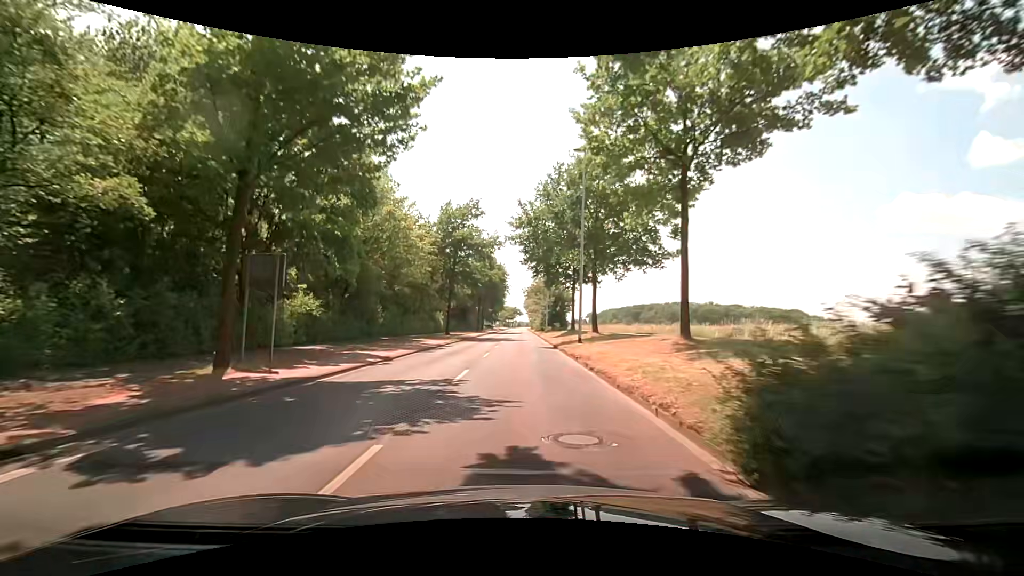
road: unclassified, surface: asphalt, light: Day
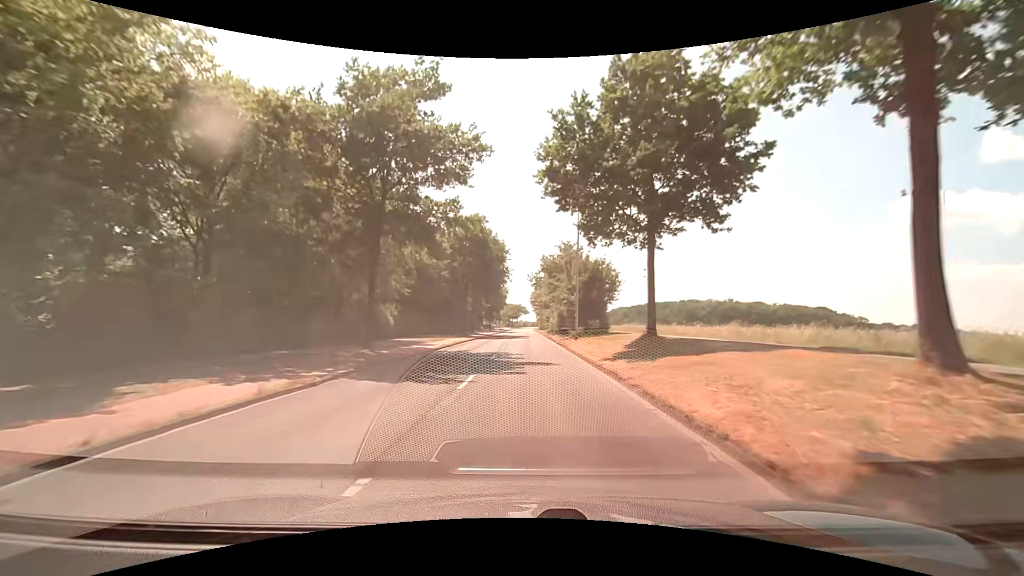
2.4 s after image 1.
(-0.3, +28.4) m; -1°
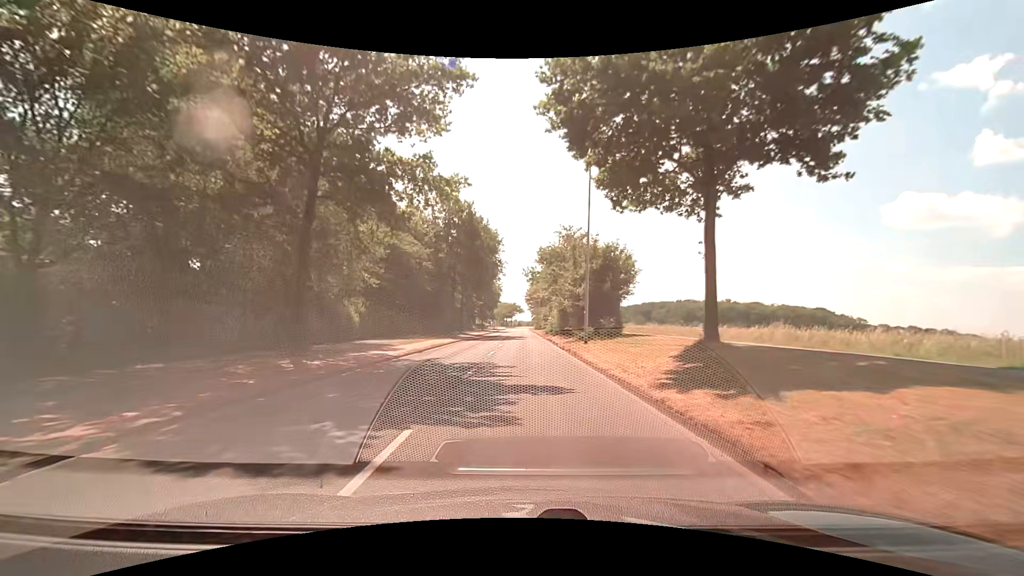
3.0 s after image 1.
(0.0, +7.2) m; 0°
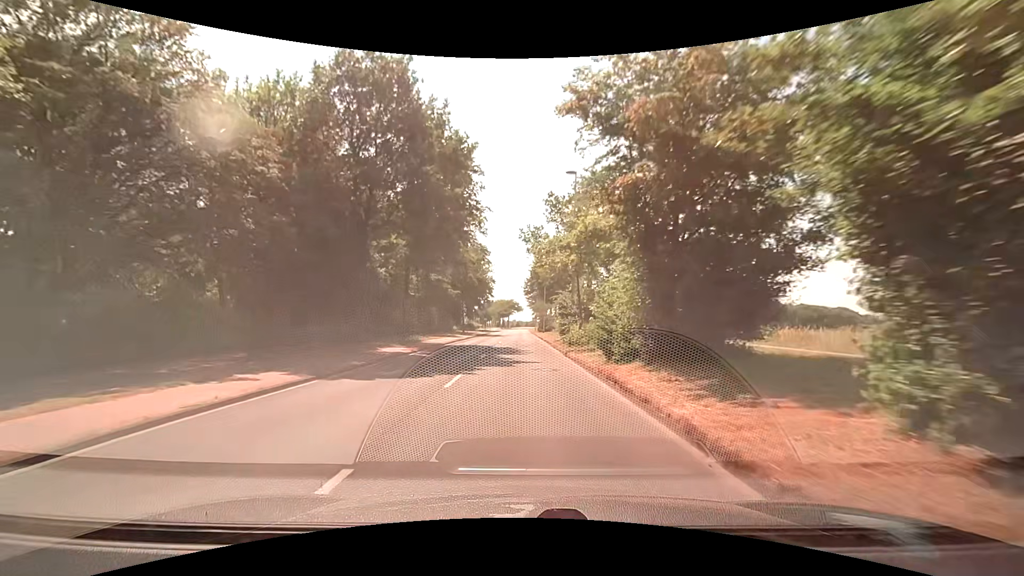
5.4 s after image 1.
(+0.3, +28.8) m; 0°
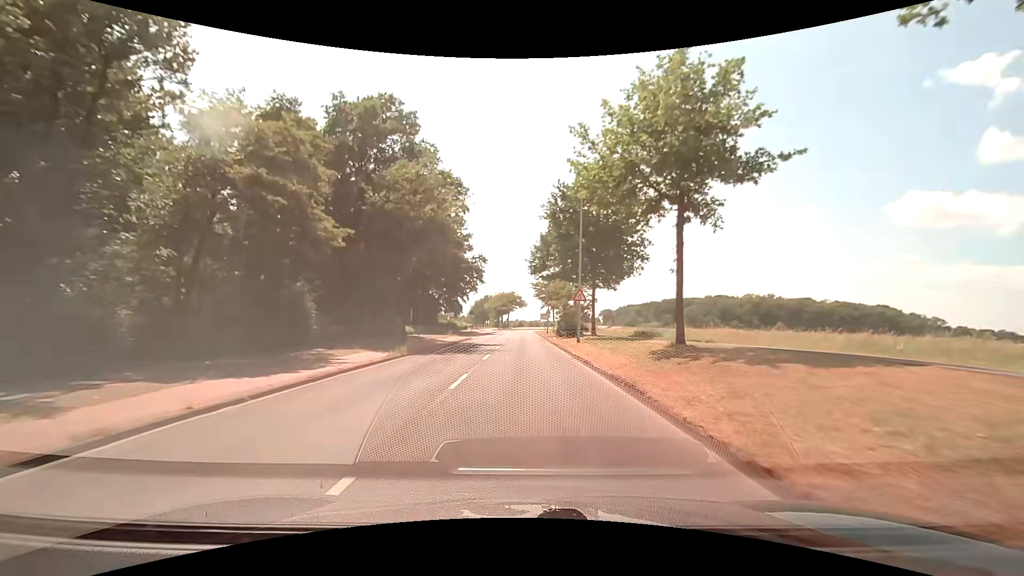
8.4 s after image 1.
(+0.2, +36.4) m; +1°
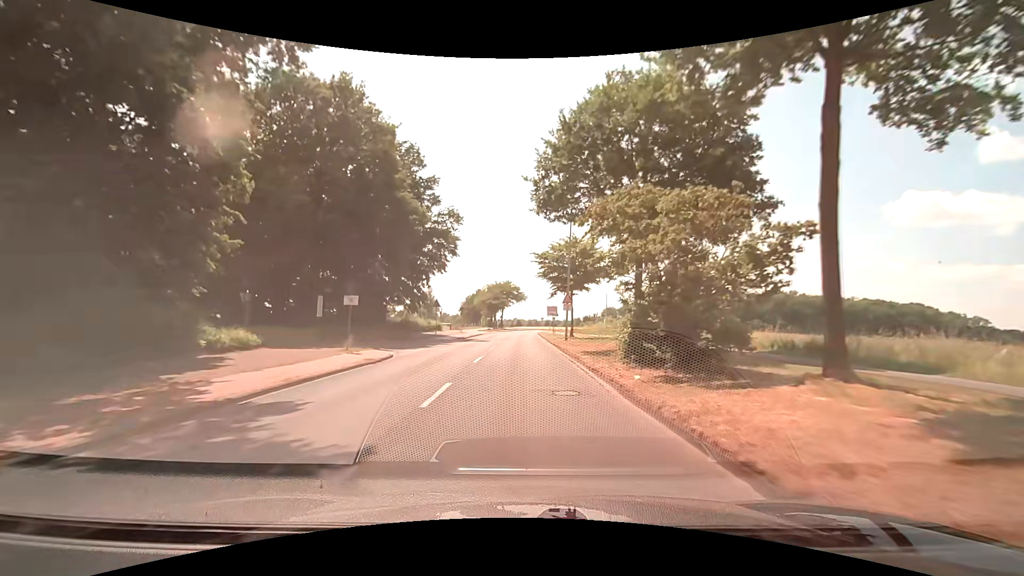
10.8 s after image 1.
(-0.1, +29.4) m; 0°
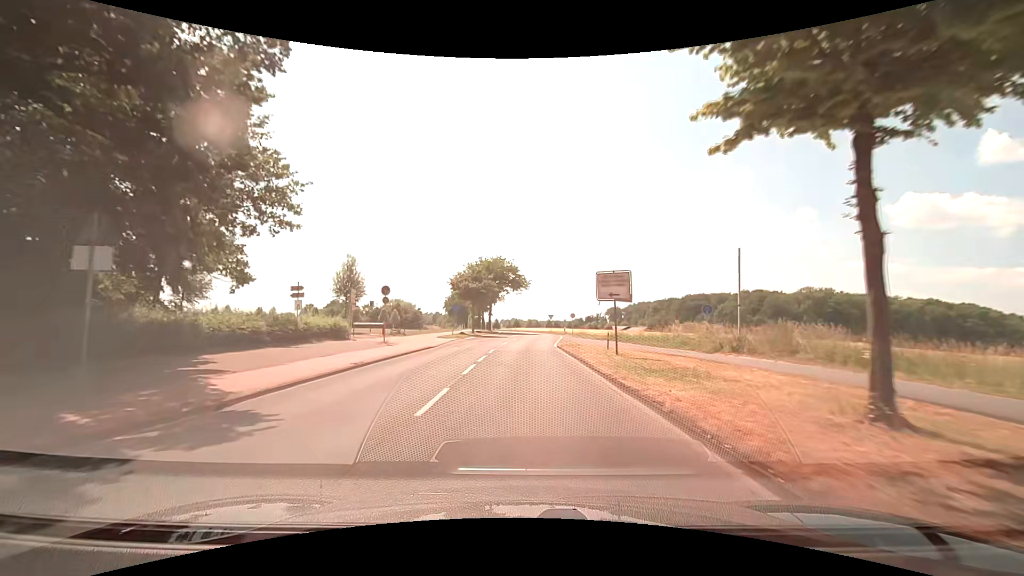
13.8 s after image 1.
(-0.4, +36.9) m; 0°
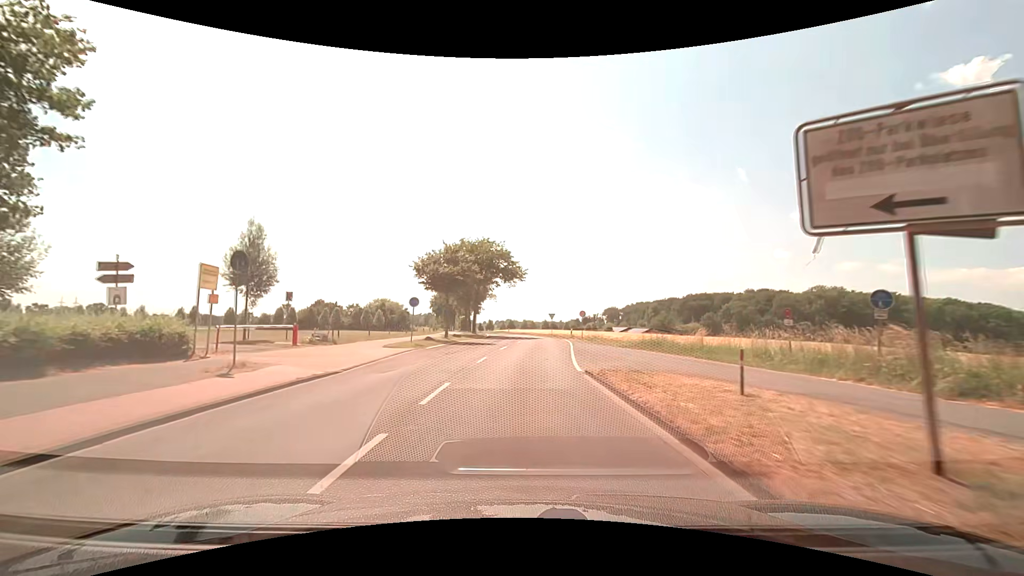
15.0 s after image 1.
(0.0, +14.6) m; 0°
(0, +10) (0, +20) (+1, +30) (+1, +40) (+1, +50) (+1, +60) (0, +70) (-1, +80) (-3, +90) (-4, +100) m
